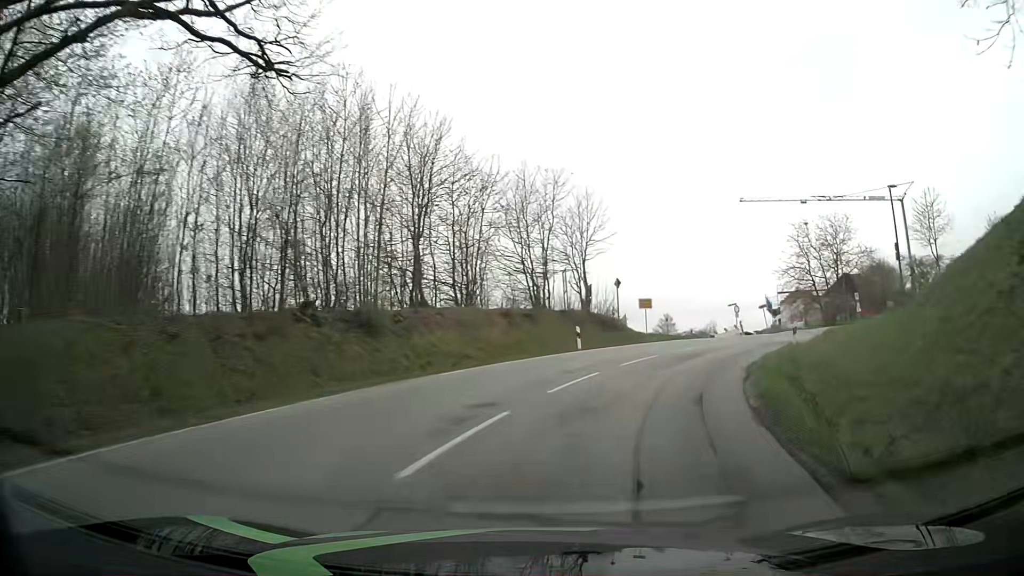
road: tertiary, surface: asphalt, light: Day
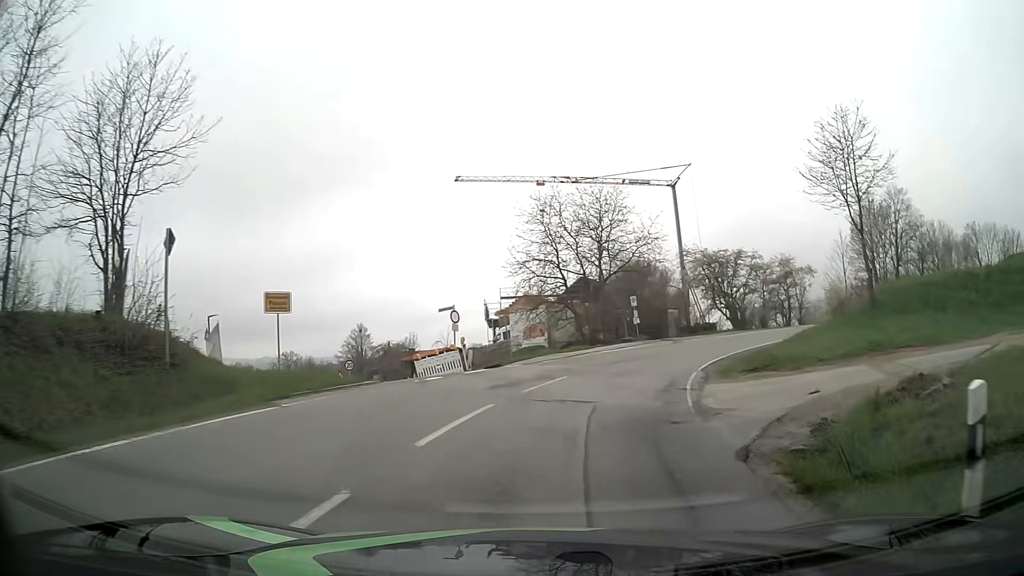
(+5.1, +20.9) m; +26°
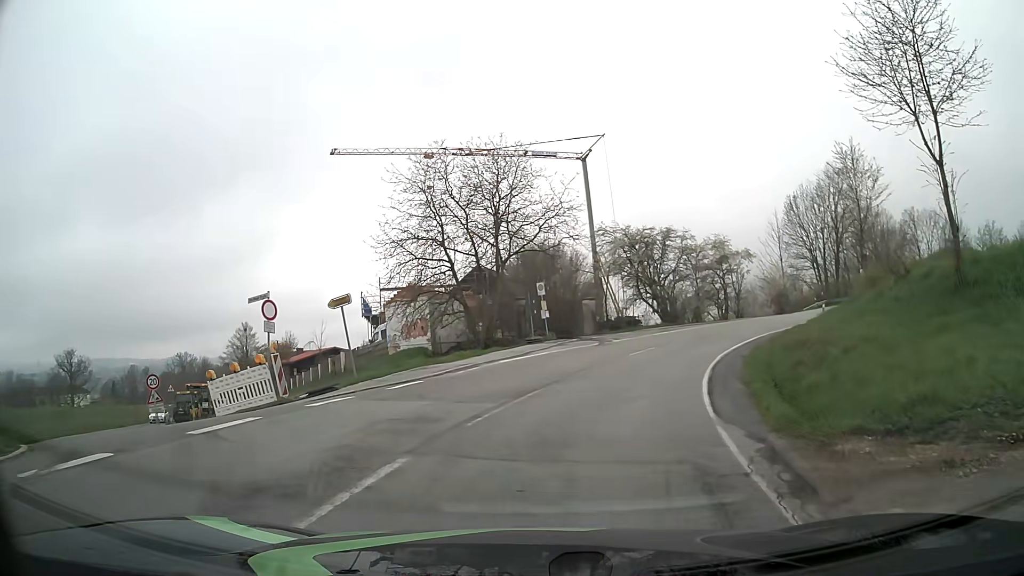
(+0.8, +10.3) m; +10°
(-1, +10) (-9, +15) (-18, +20) (-23, +28) (-29, +37) (-33, +46) (-37, +55) (-41, +64) (-45, +73) (-49, +83) m
